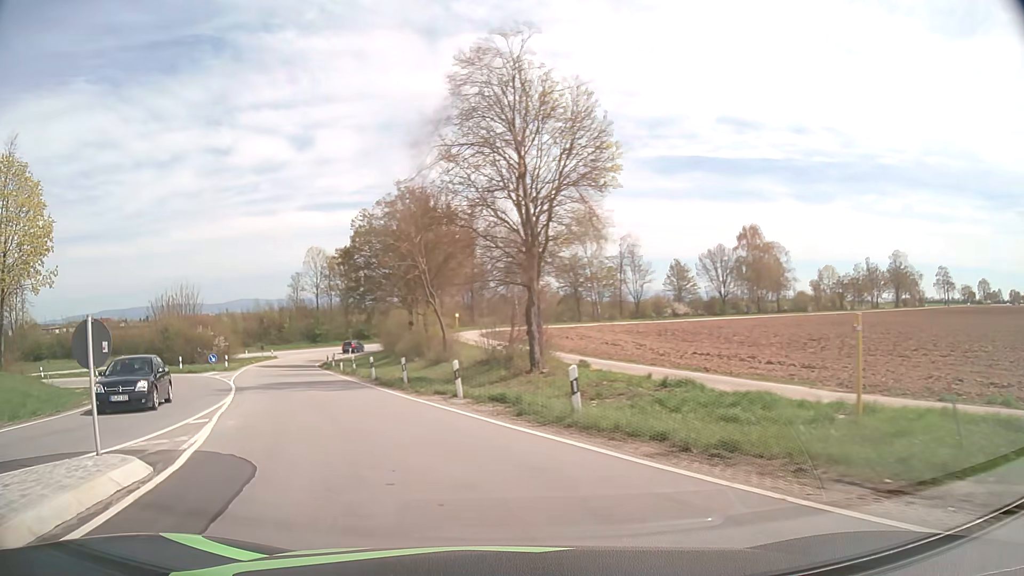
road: primary_link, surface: asphalt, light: Day
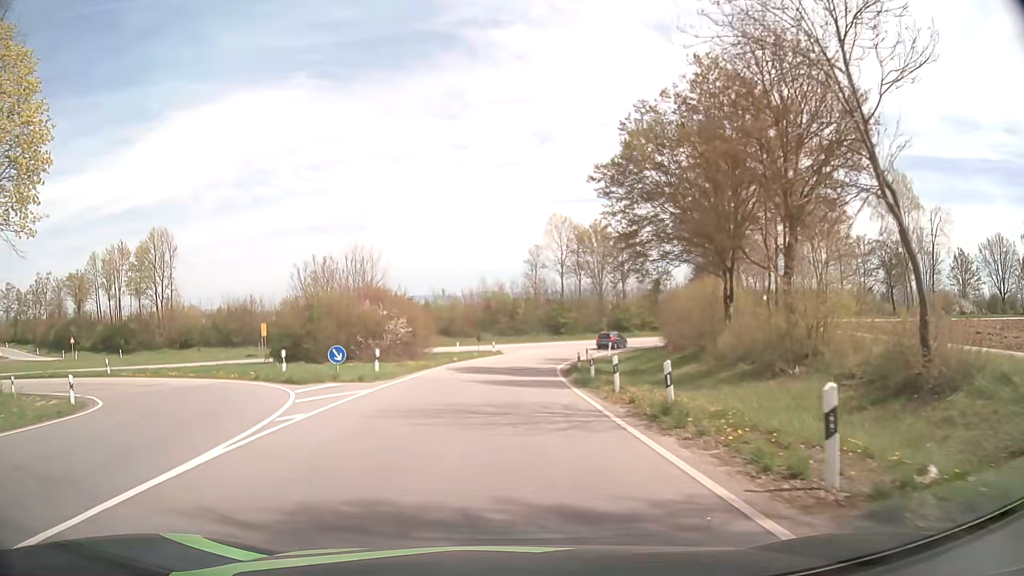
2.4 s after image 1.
(-6.2, +24.0) m; -21°
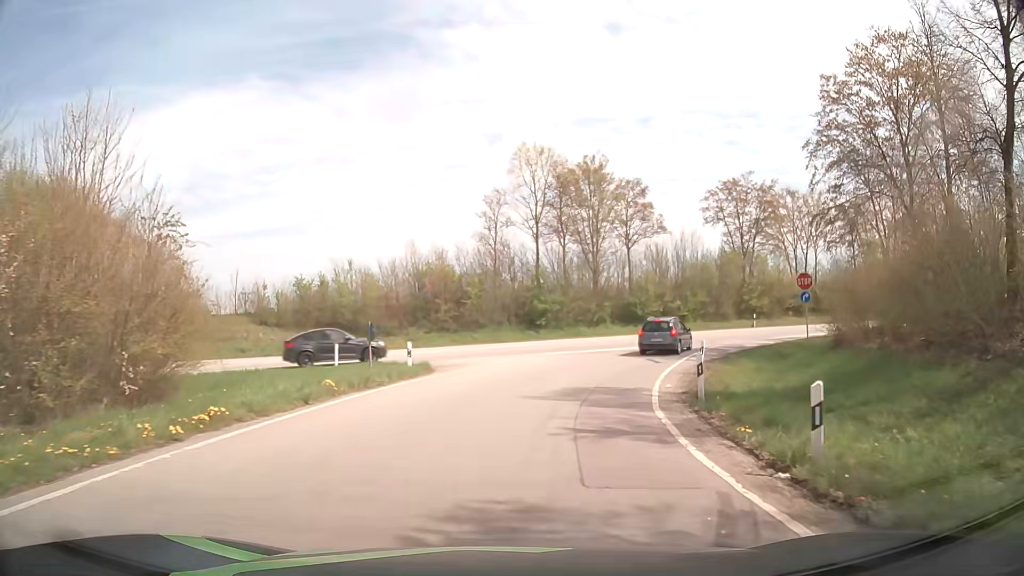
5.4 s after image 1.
(+0.4, +31.8) m; +5°
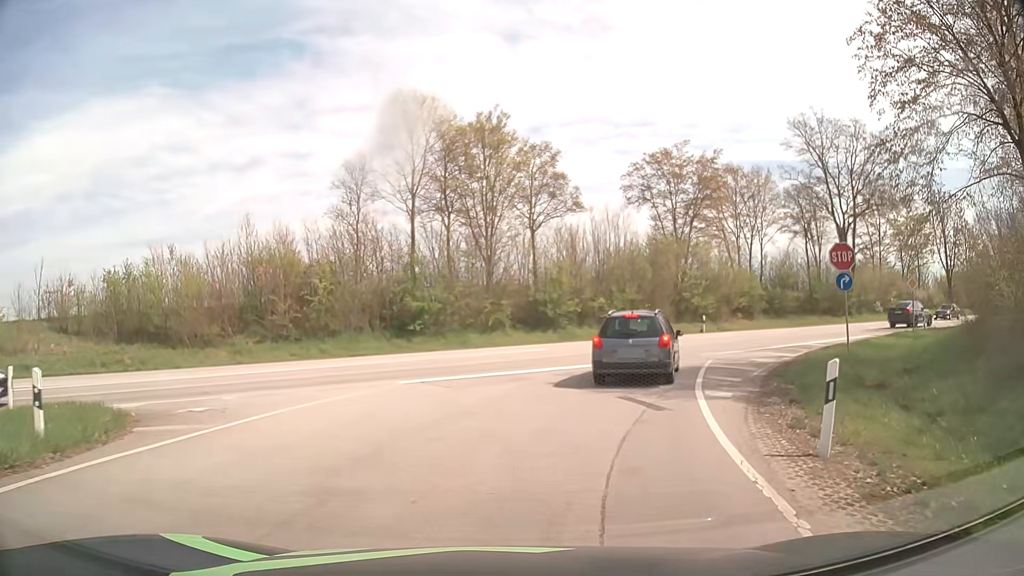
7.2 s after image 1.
(+1.0, +13.6) m; +9°
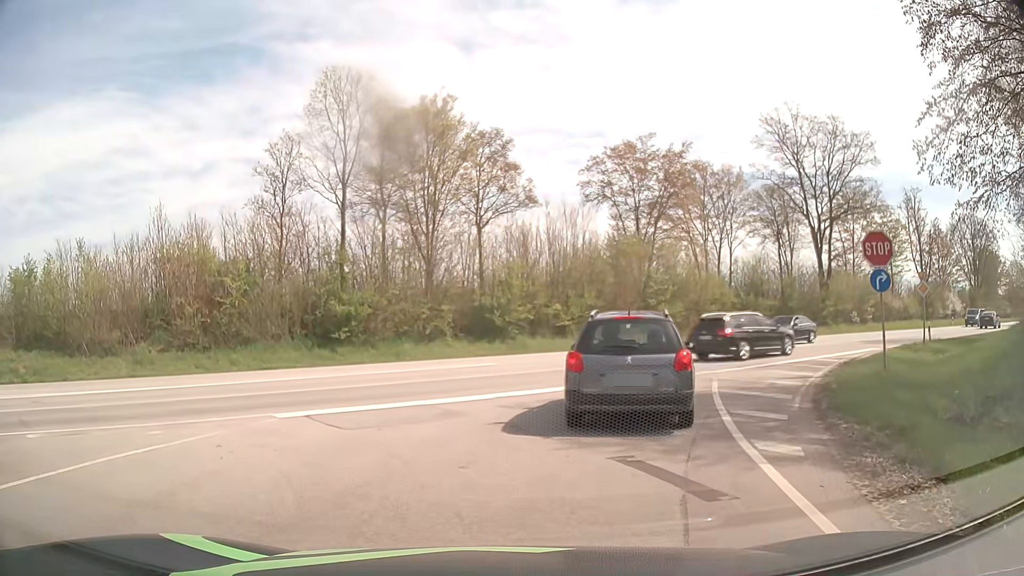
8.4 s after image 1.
(+0.2, +4.8) m; +4°
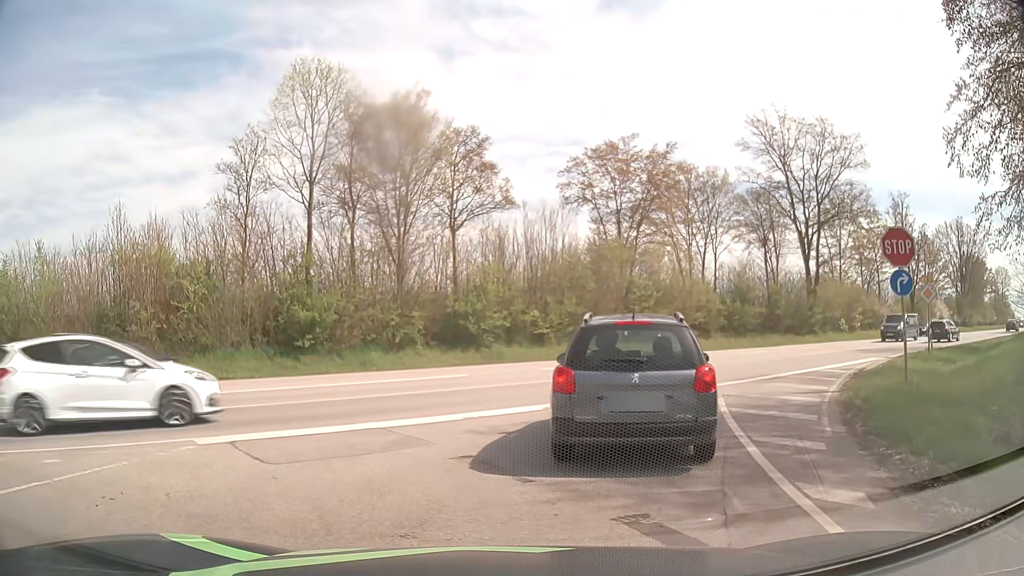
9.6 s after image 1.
(0.0, +1.9) m; +1°
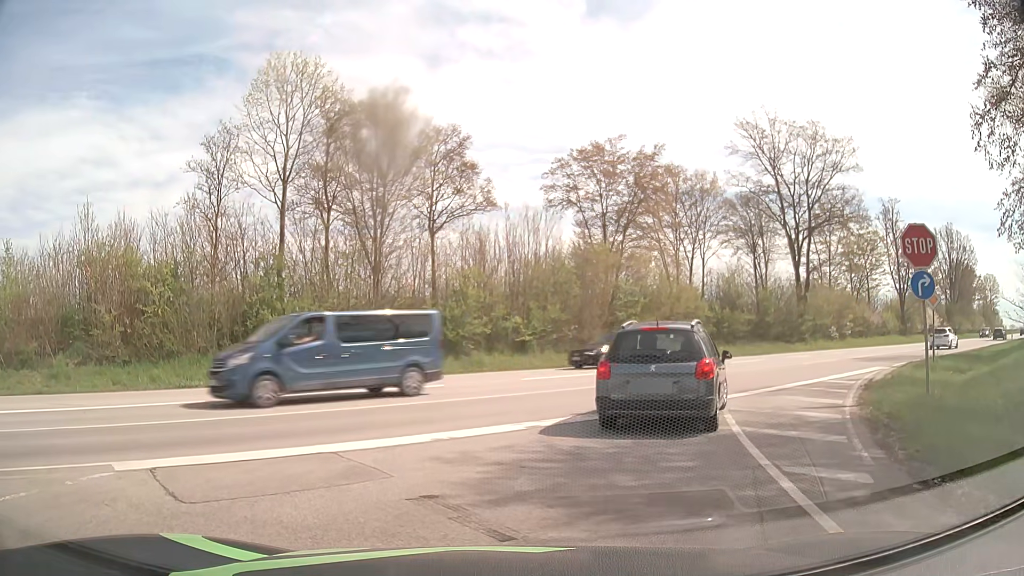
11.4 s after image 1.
(0.0, +1.7) m; +1°
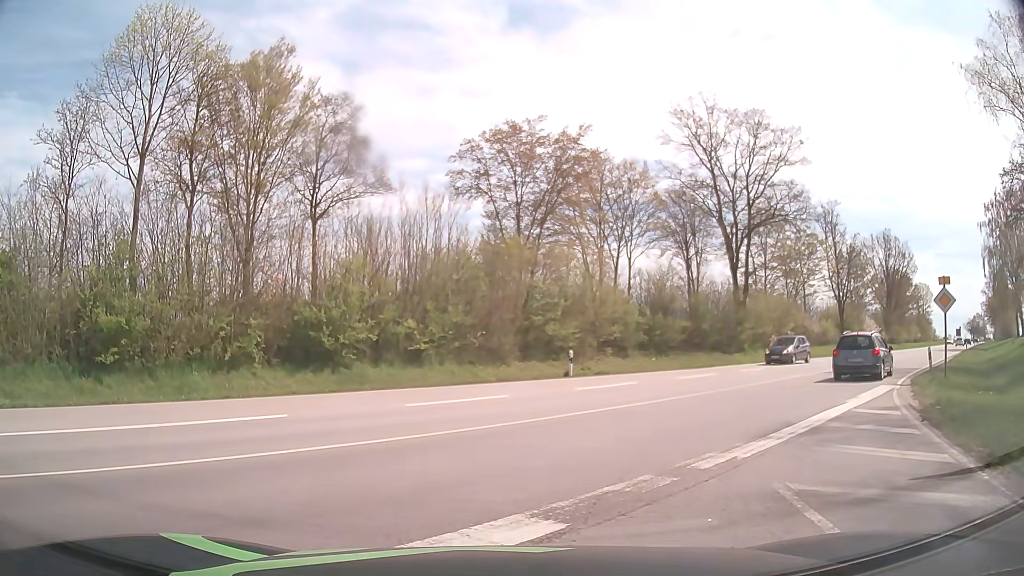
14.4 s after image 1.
(+0.6, +6.2) m; +8°
(+2, +10) (+8, +18) (+14, +25) (+21, +33) (+28, +40) (+35, +47) (+42, +54) (+49, +61) (+56, +68) (+63, +75) m
